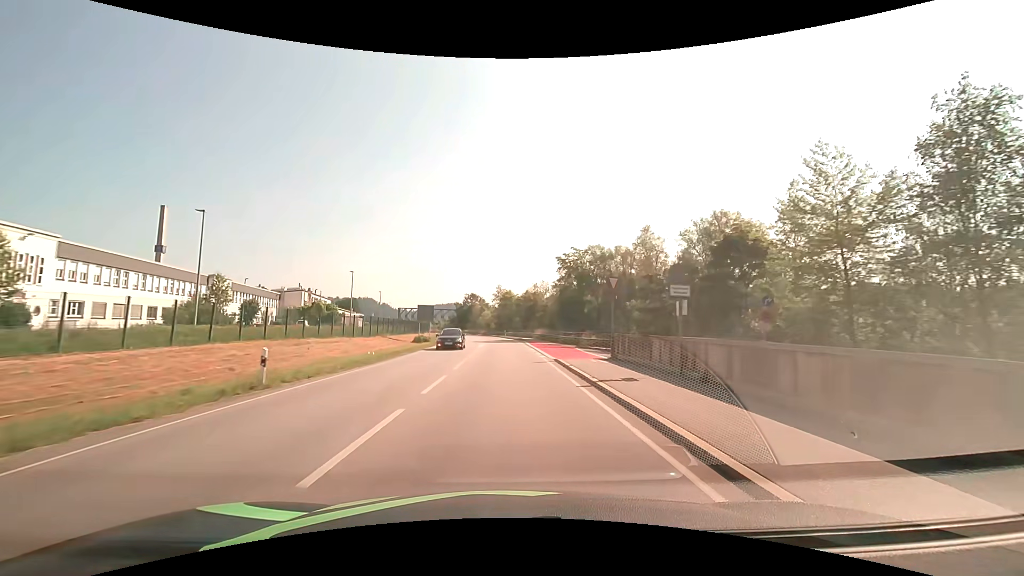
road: primary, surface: asphalt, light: Day
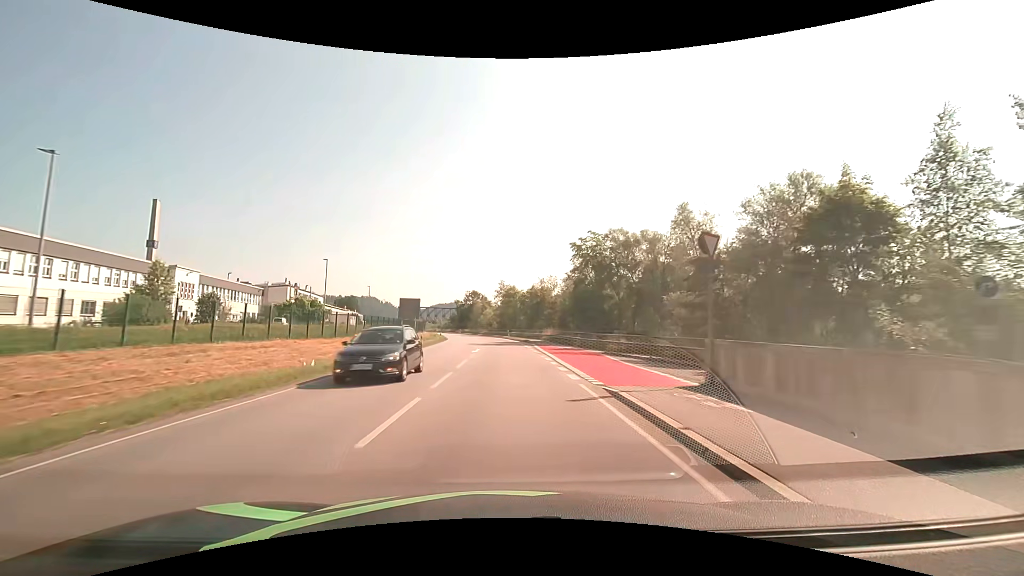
(0.0, +10.8) m; 0°
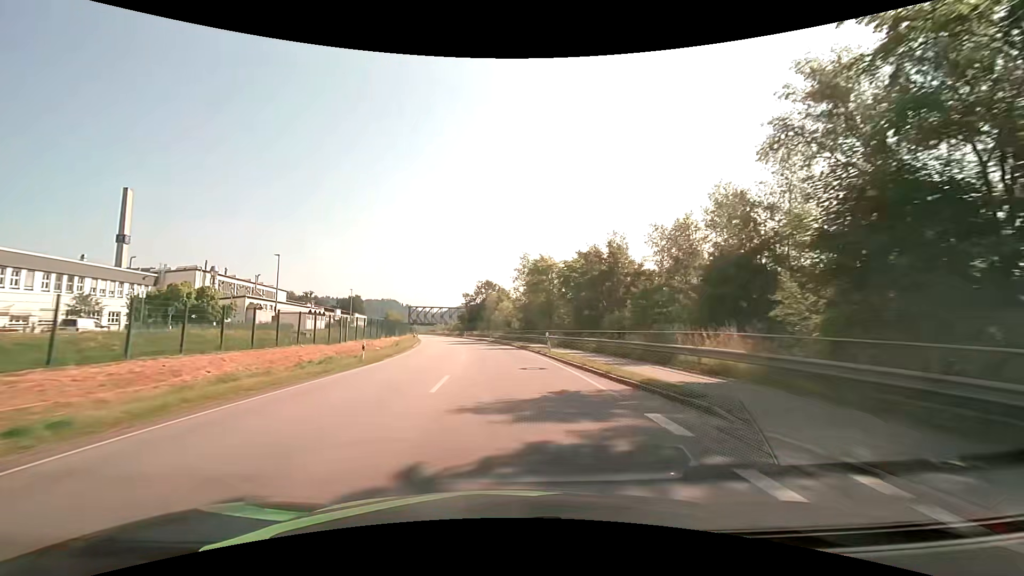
(-0.6, +43.2) m; -3°
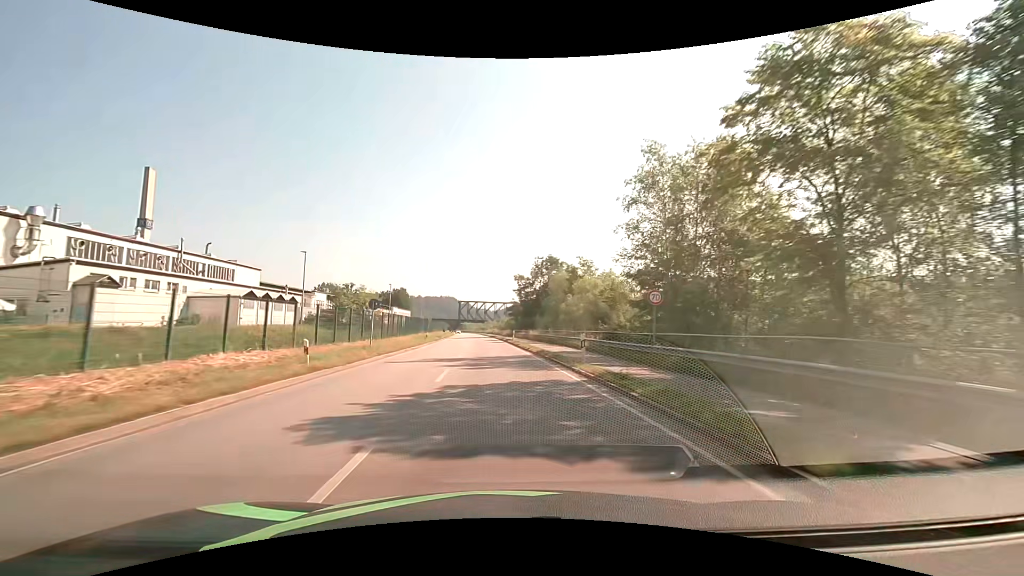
(-2.2, +43.0) m; -6°
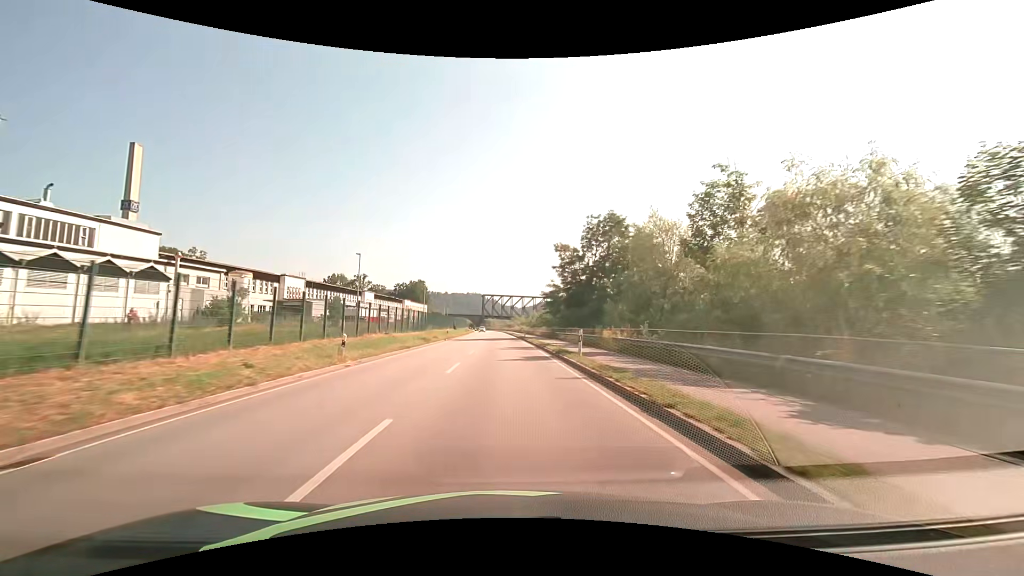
(-1.1, +32.3) m; -3°
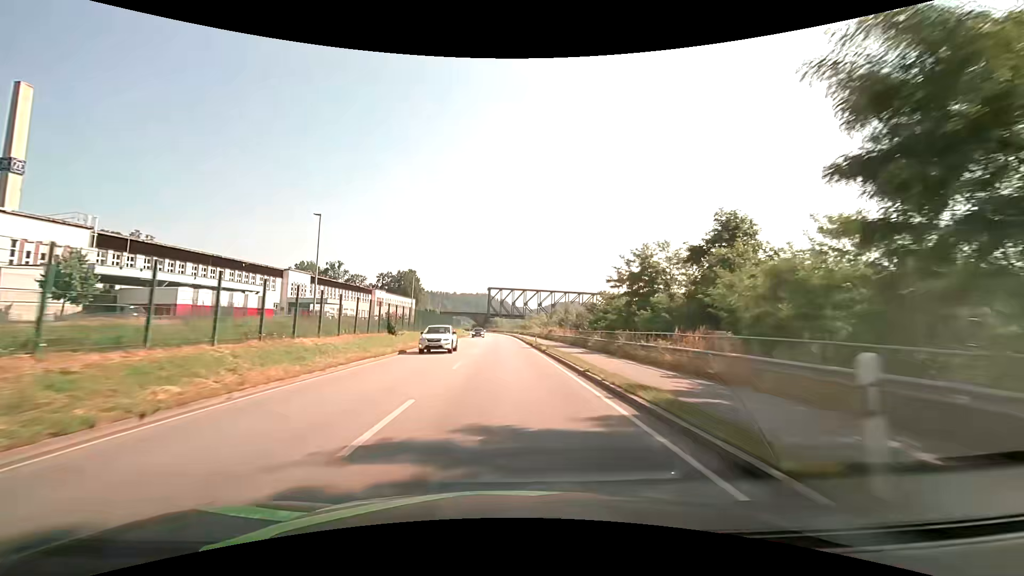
(-0.8, +54.0) m; -1°
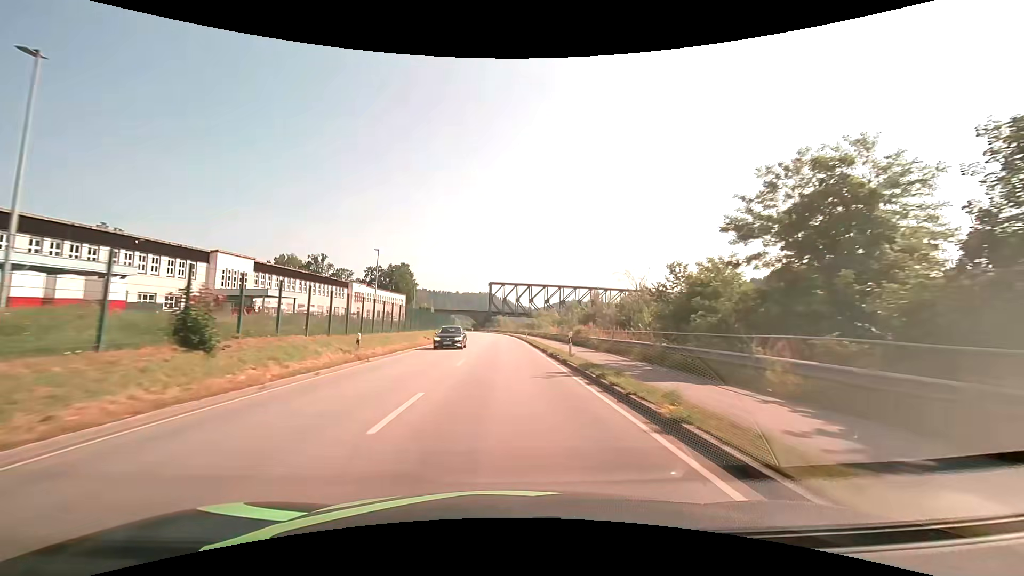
(-0.1, +21.6) m; 0°
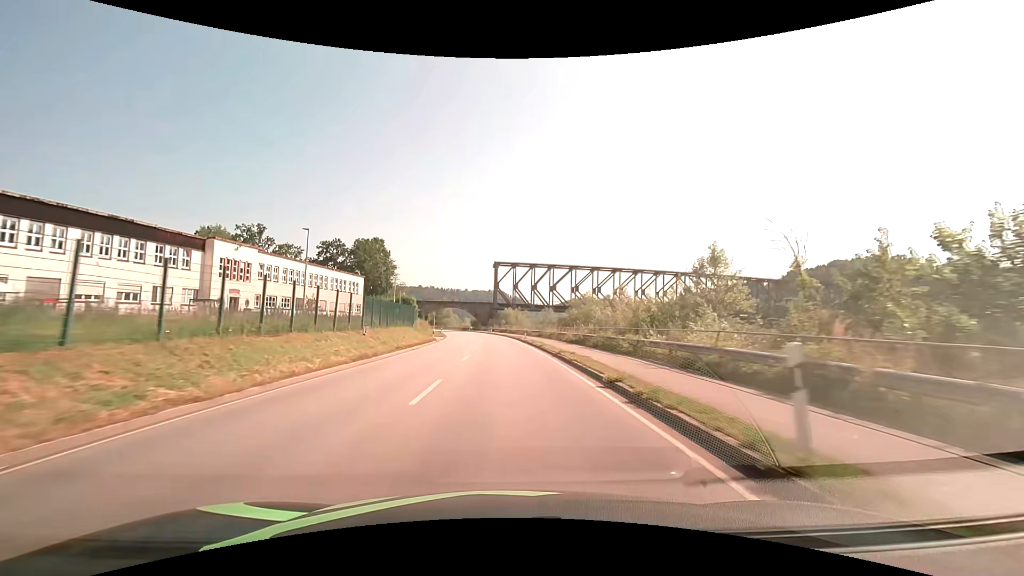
(-0.5, +54.0) m; -1°
(0, +10) (0, +20) (0, +30) (-1, +40) (-1, +50) (-2, +60) (-3, +70) (-4, +80) (-5, +90) (-7, +100) m
